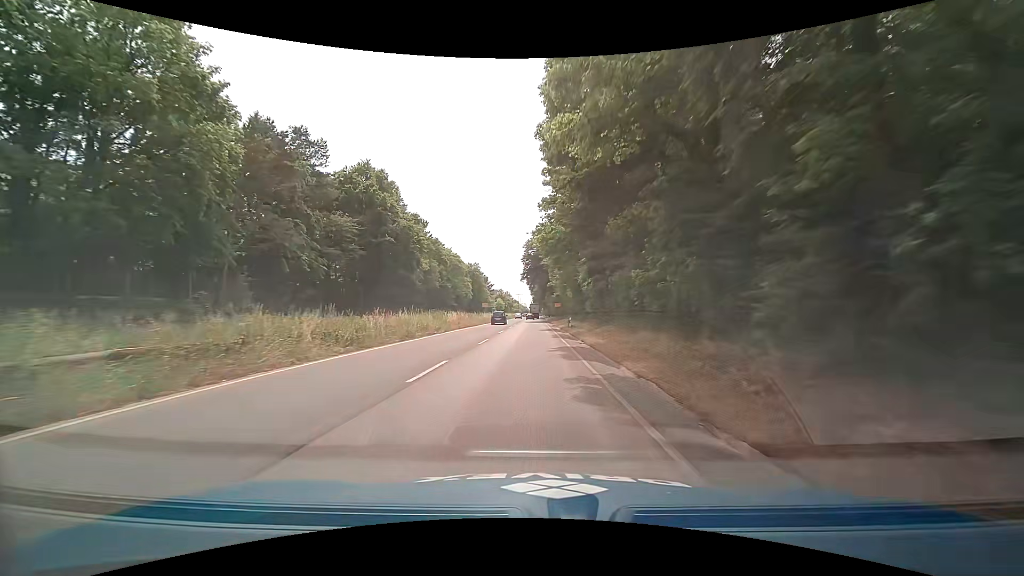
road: trunk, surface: asphalt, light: Day
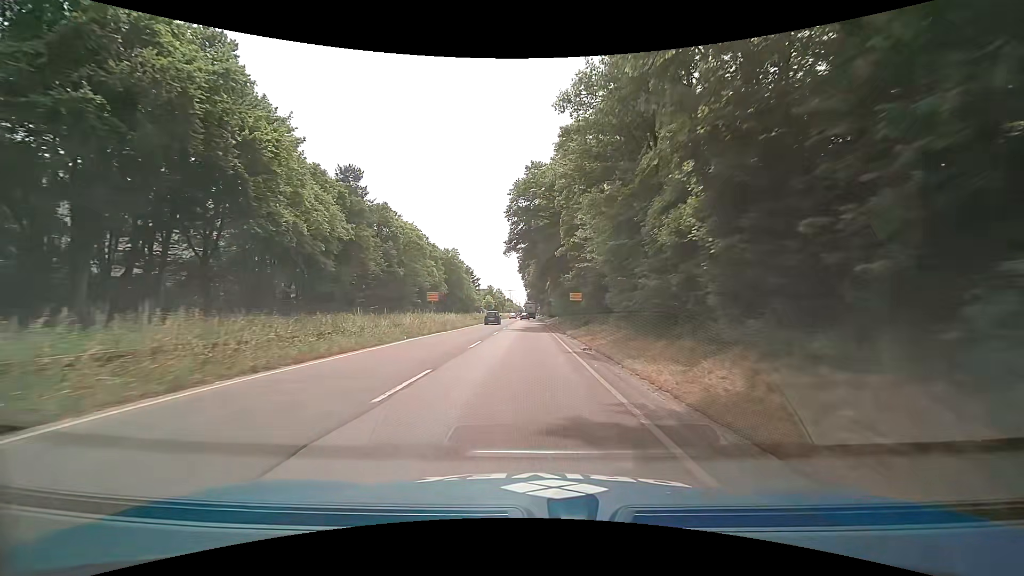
(-0.3, +38.1) m; 0°
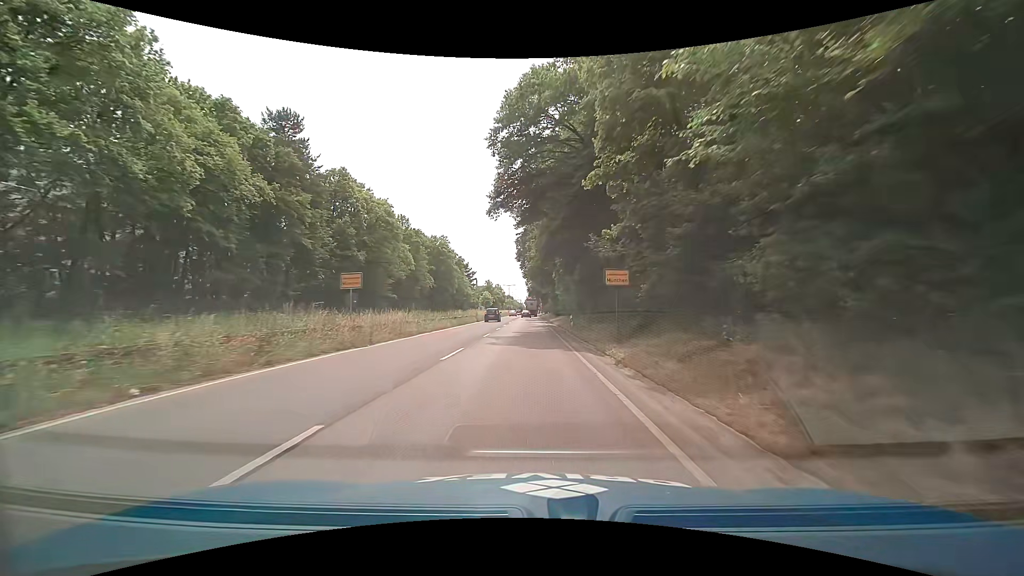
(0.0, +18.0) m; 0°
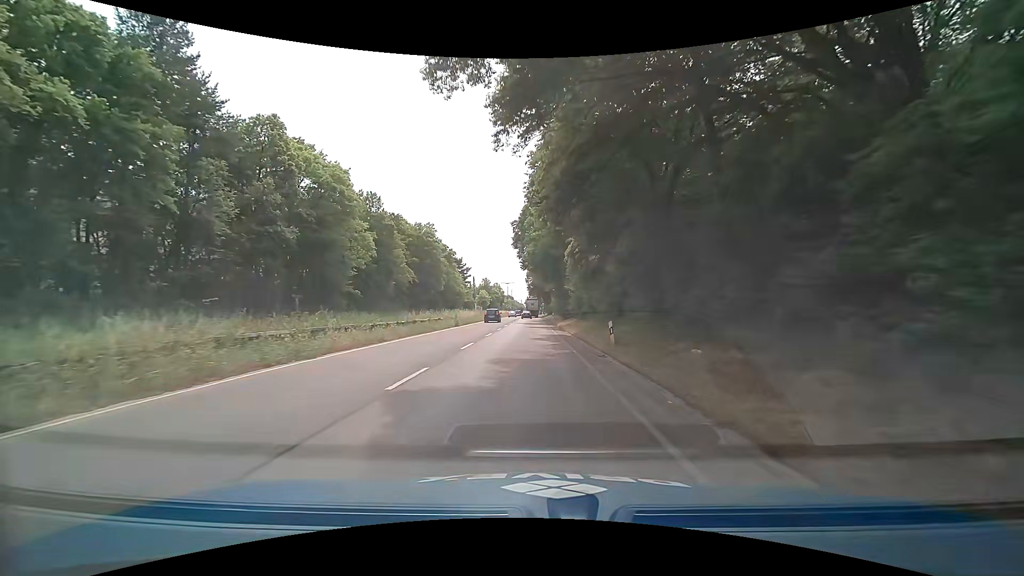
(0.0, +17.1) m; 0°
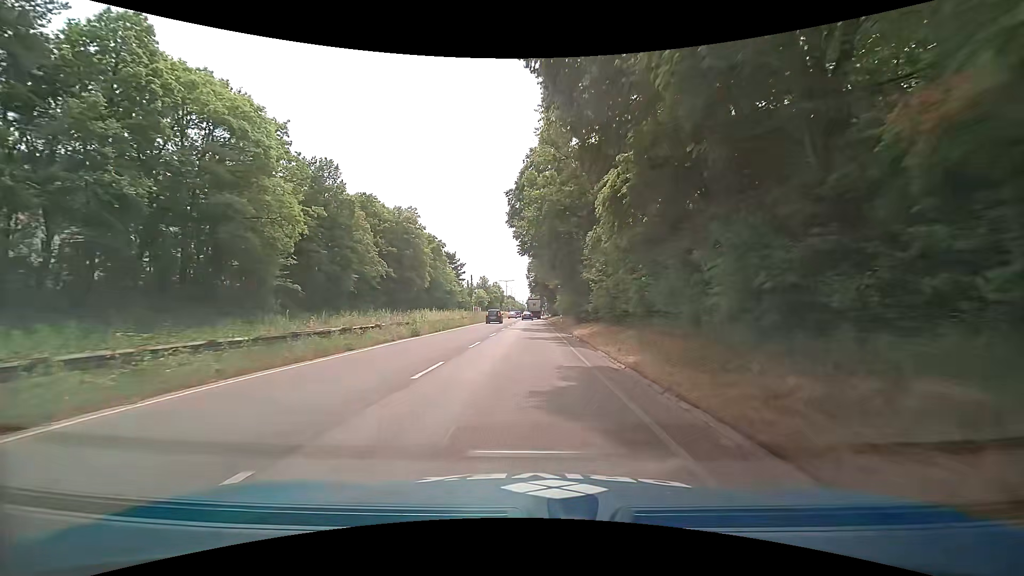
(-0.3, +16.2) m; 0°
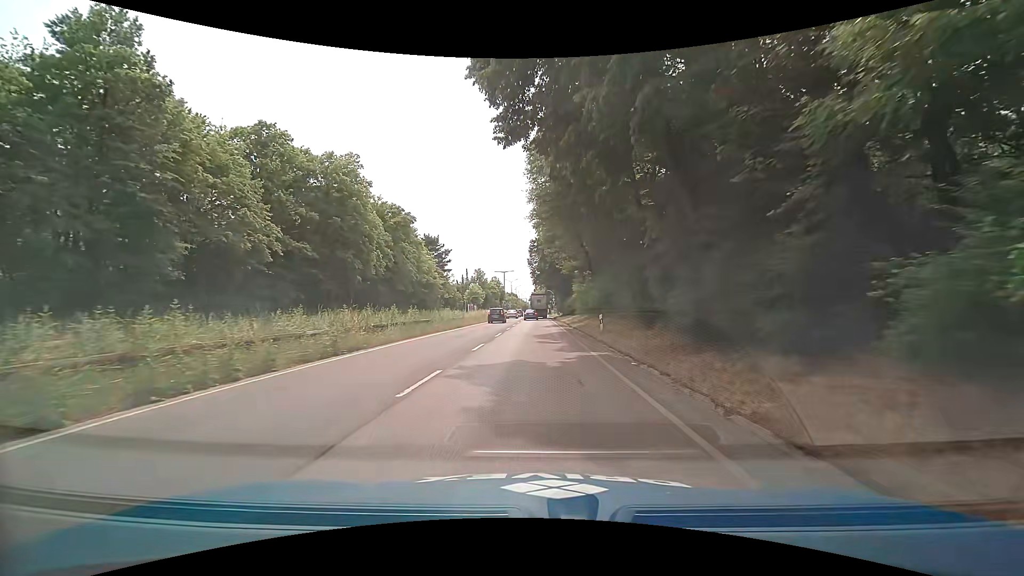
(-0.4, +28.5) m; -1°
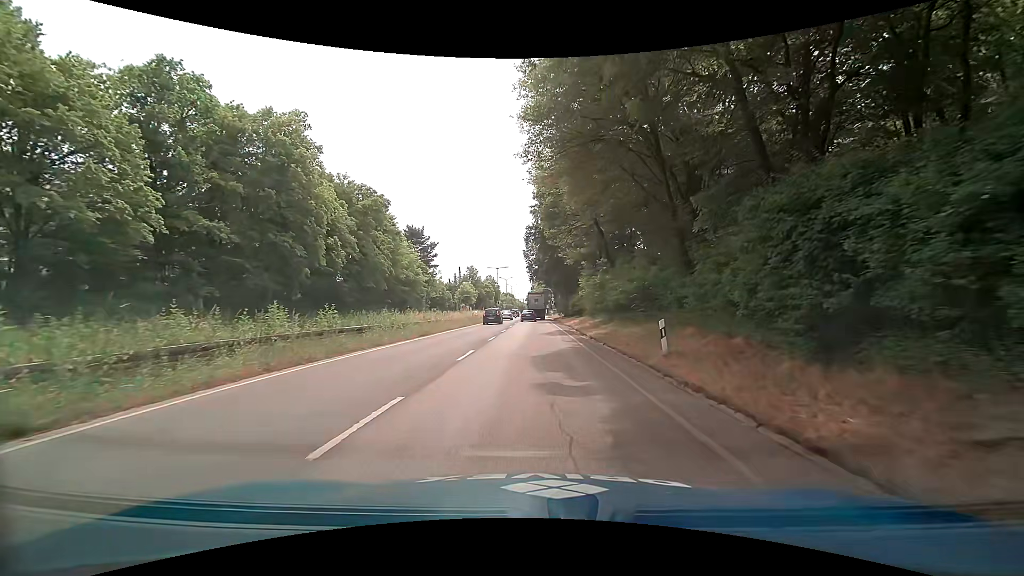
(+0.1, +11.9) m; +1°
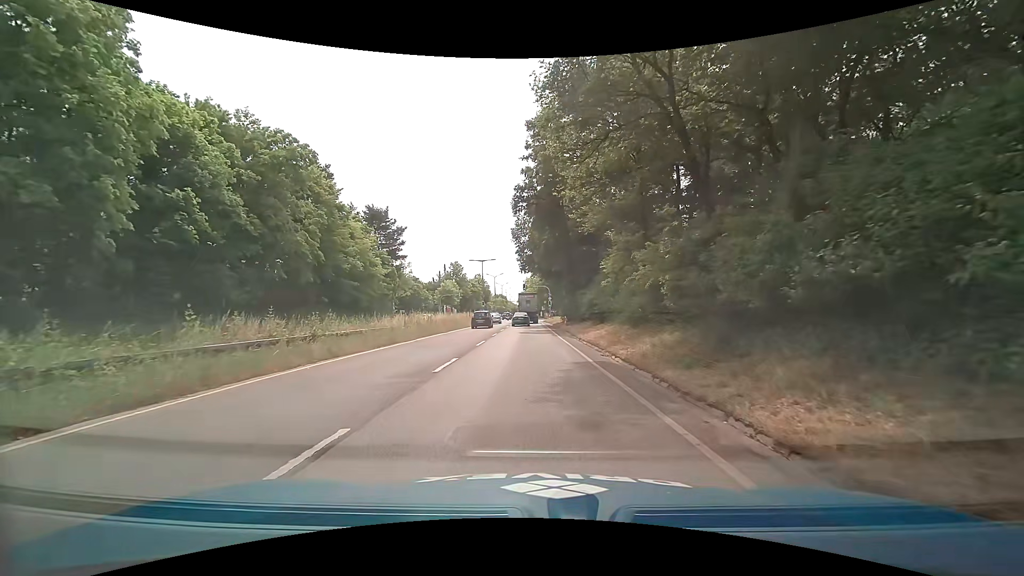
(0.0, +19.5) m; 0°
(0, +10) (0, +20) (0, +30) (0, +40) (0, +50) (0, +60) (0, +70) (0, +80) (0, +90) (0, +100) m
